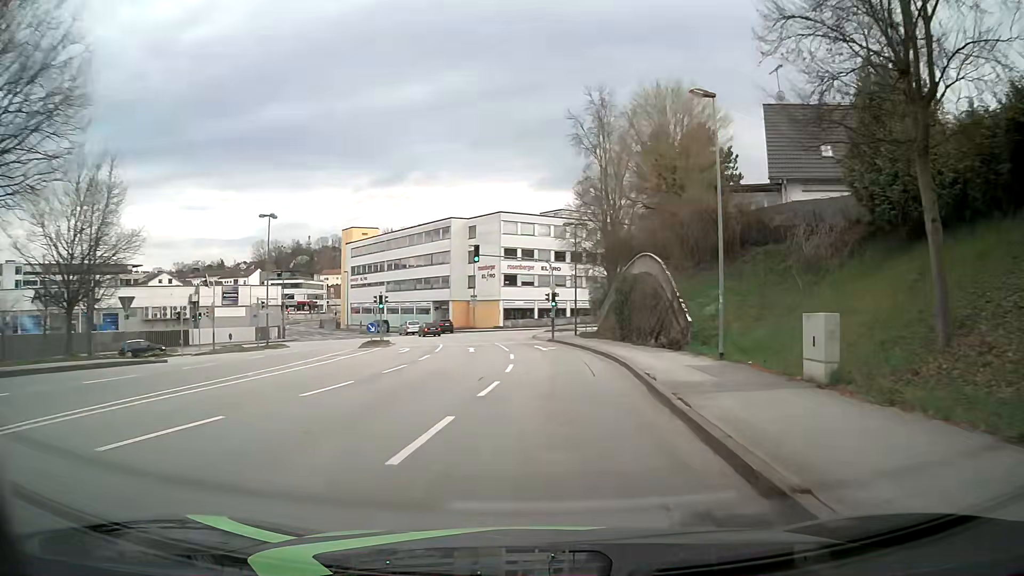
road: tertiary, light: Day
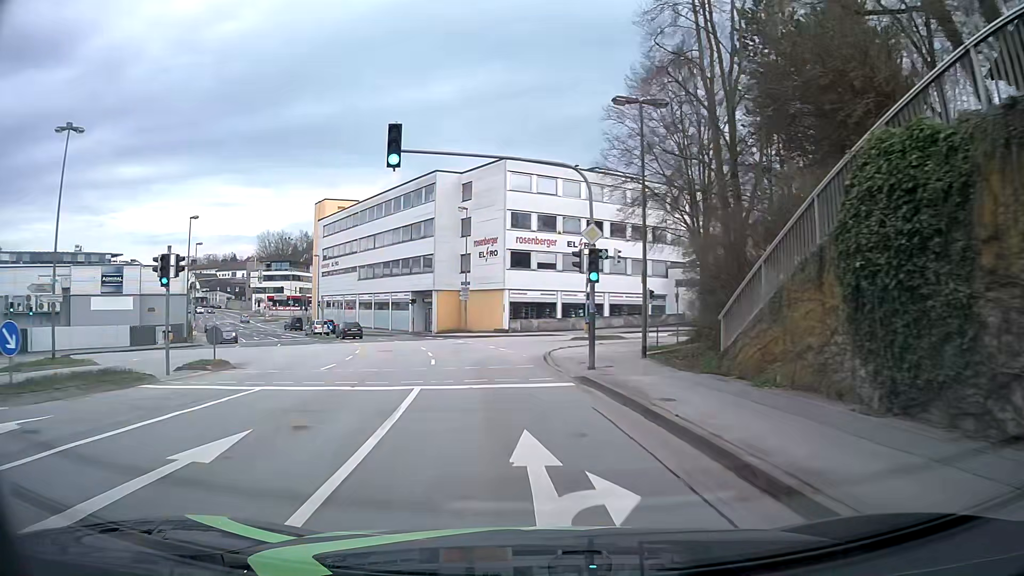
(+0.8, +27.0) m; -1°
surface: asphalt
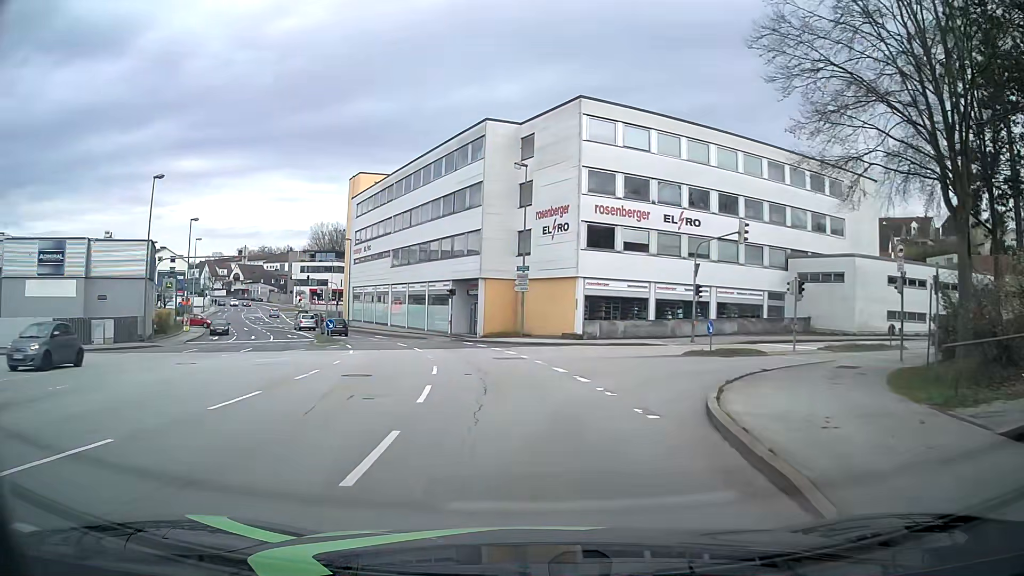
(-1.0, +15.3) m; -6°
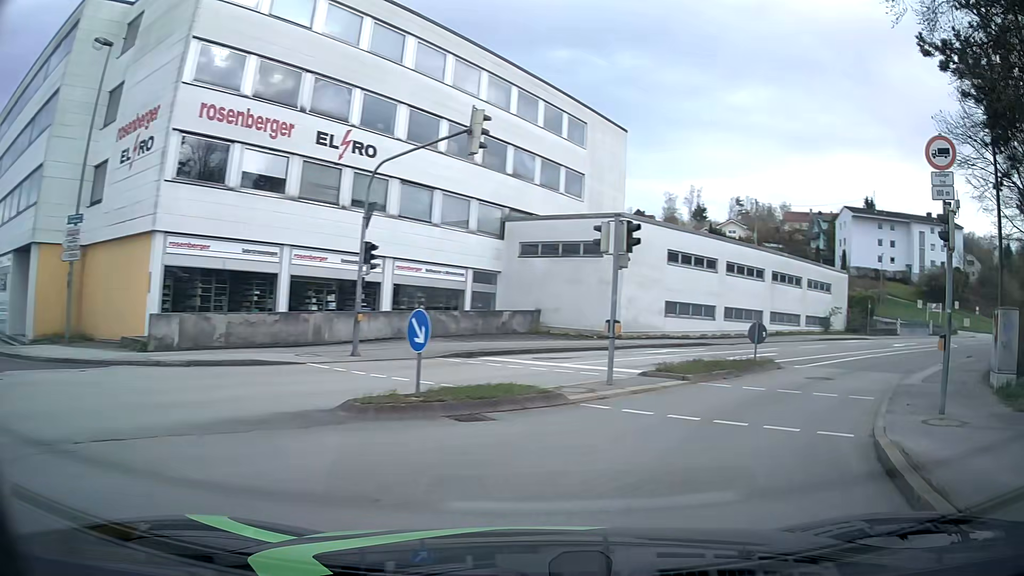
(+2.6, +17.3) m; +28°
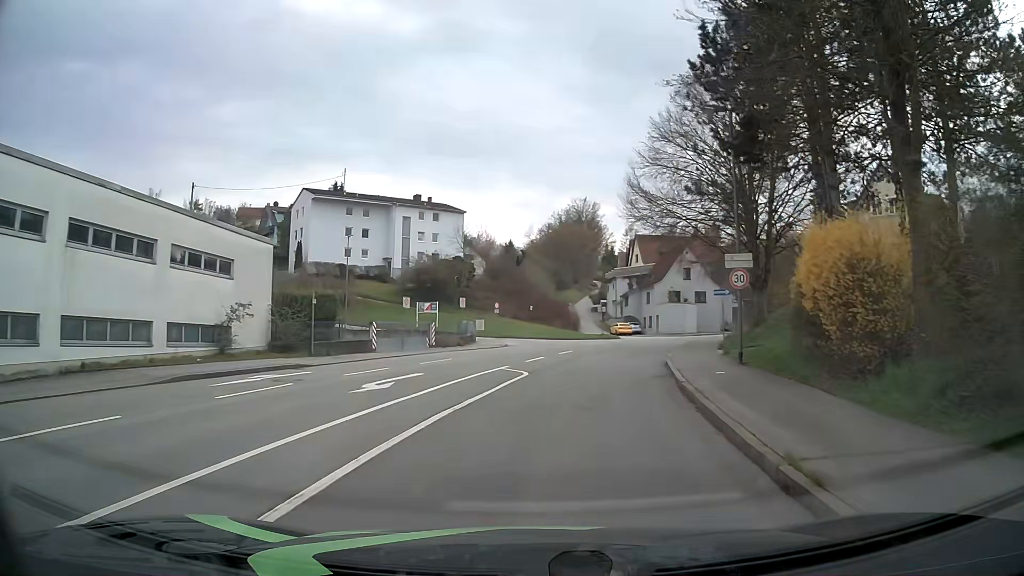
(+11.7, +21.5) m; +45°
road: residential
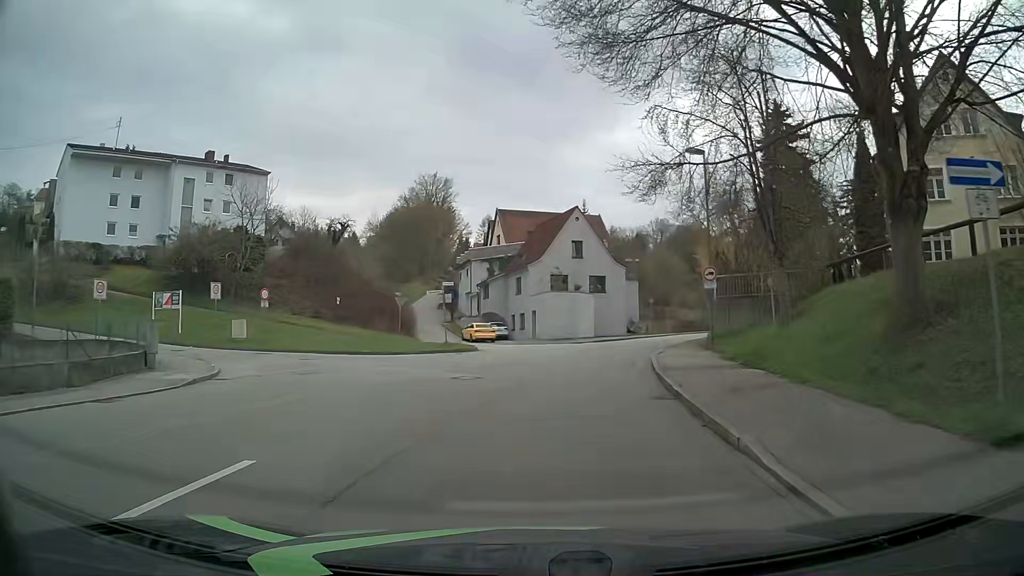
(+3.2, +25.7) m; +13°
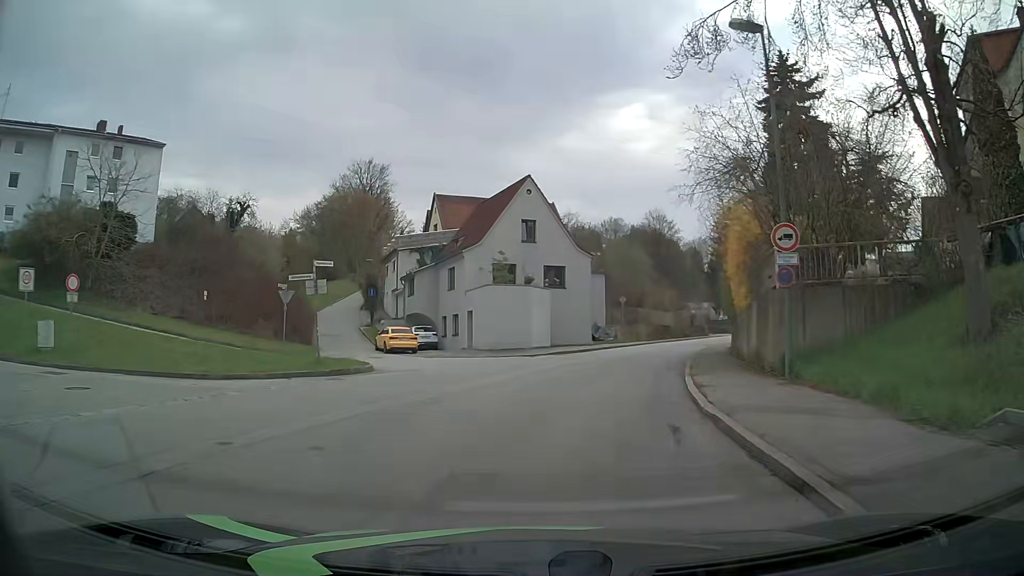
(+0.6, +12.7) m; +5°
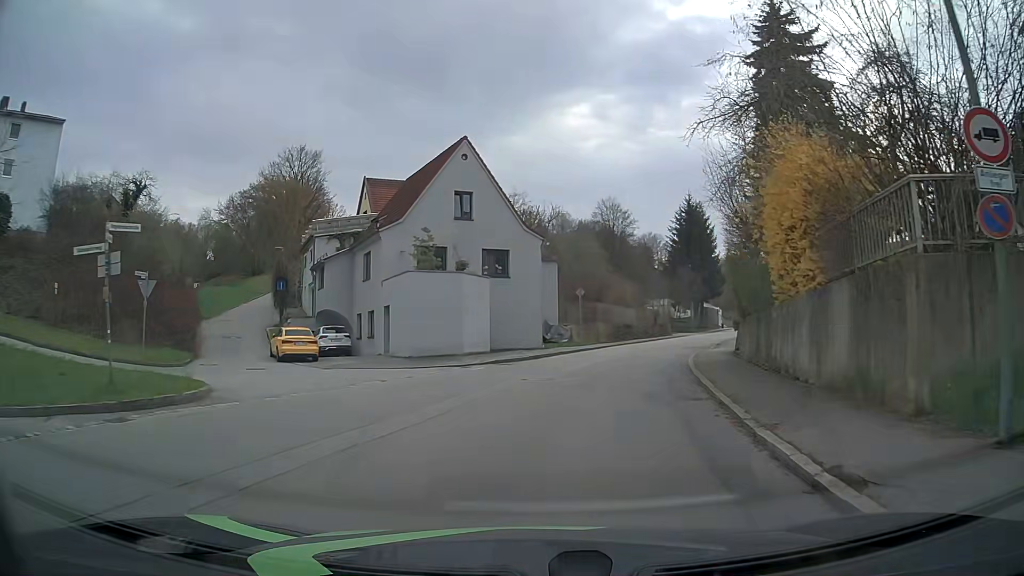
(+0.3, +8.5) m; +4°
(+1, +10) (+2, +20) (+5, +29) (+9, +39) (+12, +48) (+16, +57) (+20, +67) (+24, +76) (+28, +85) (+31, +94) m
